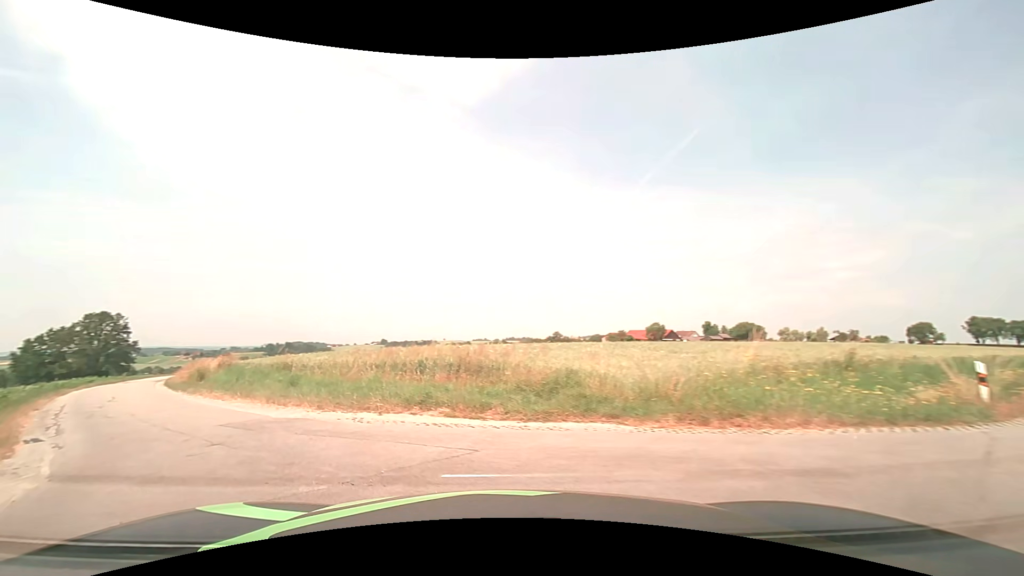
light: Day
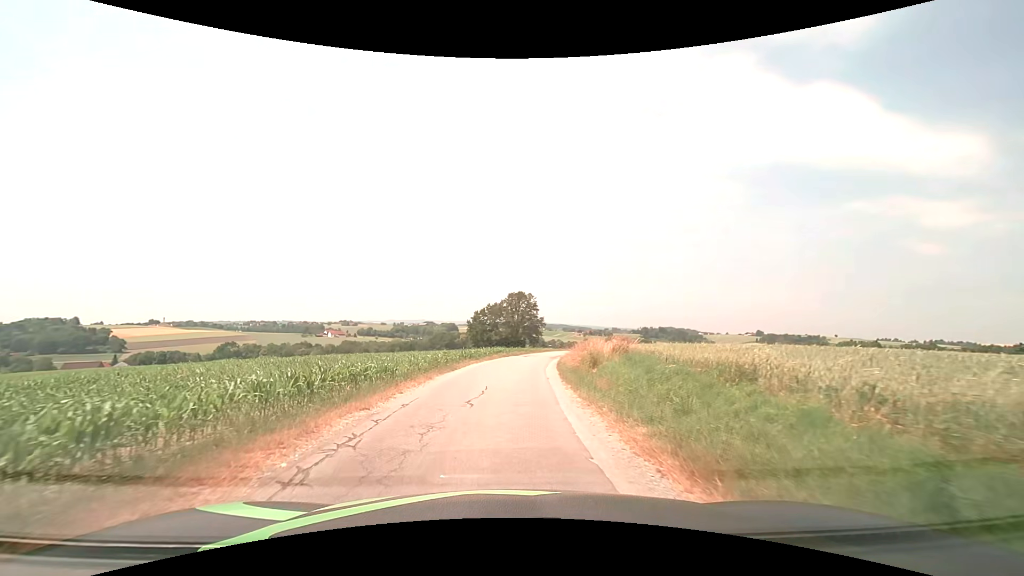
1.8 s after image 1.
(-5.2, +10.6) m; -42°
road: unclassified
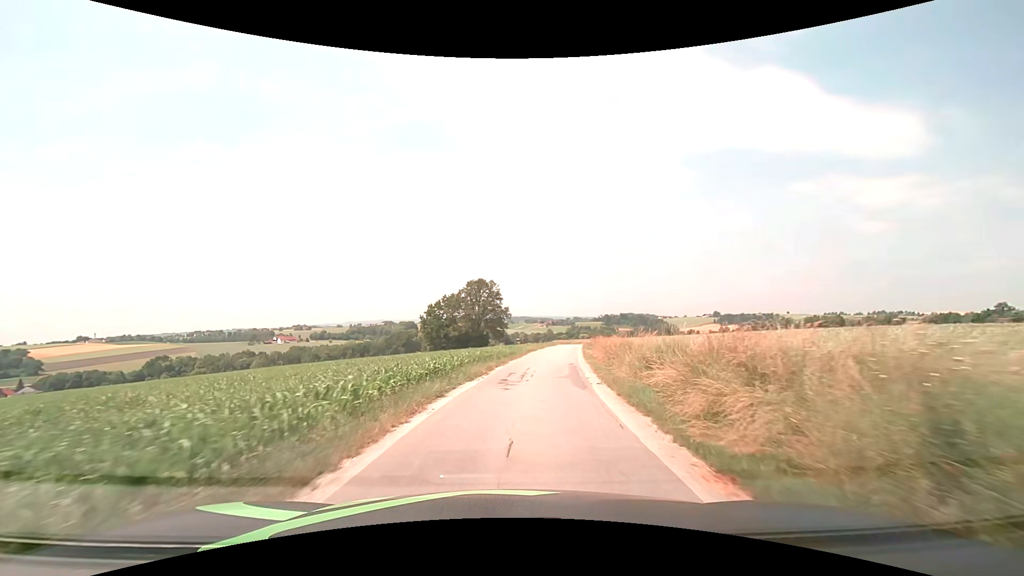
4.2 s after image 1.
(+0.1, +26.5) m; +3°
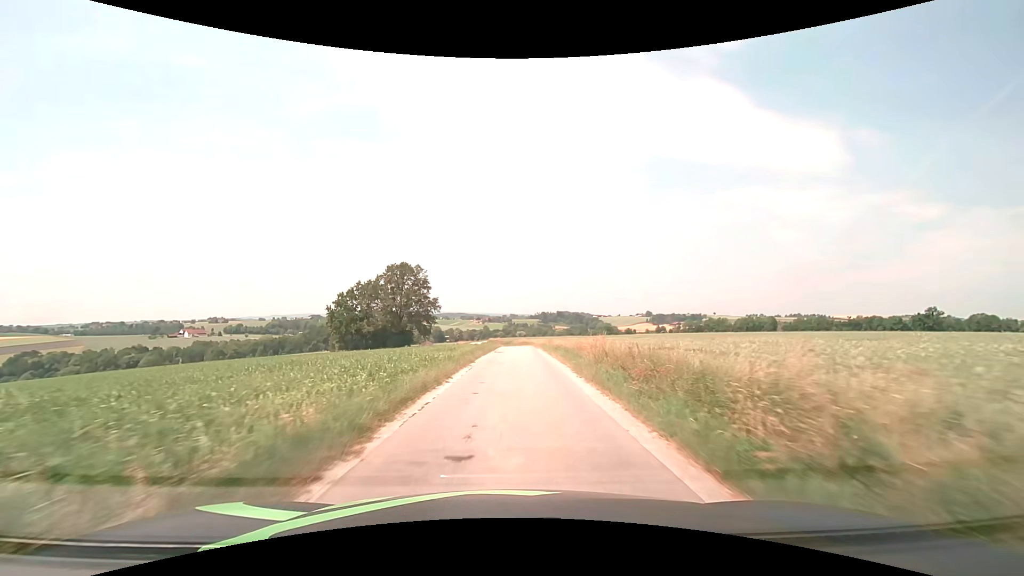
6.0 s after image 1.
(+2.1, +27.5) m; +7°
